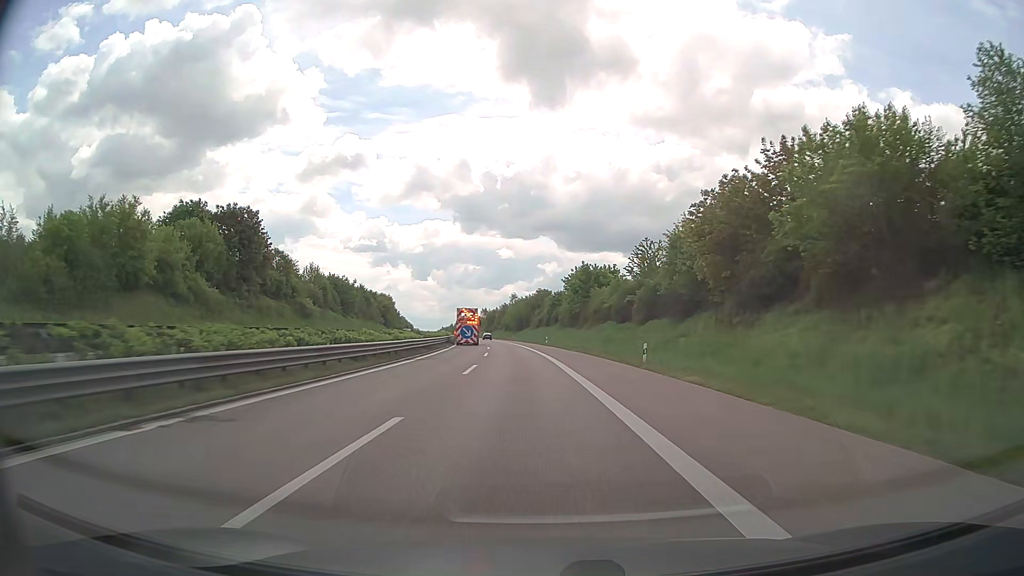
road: trunk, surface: asphalt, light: Day
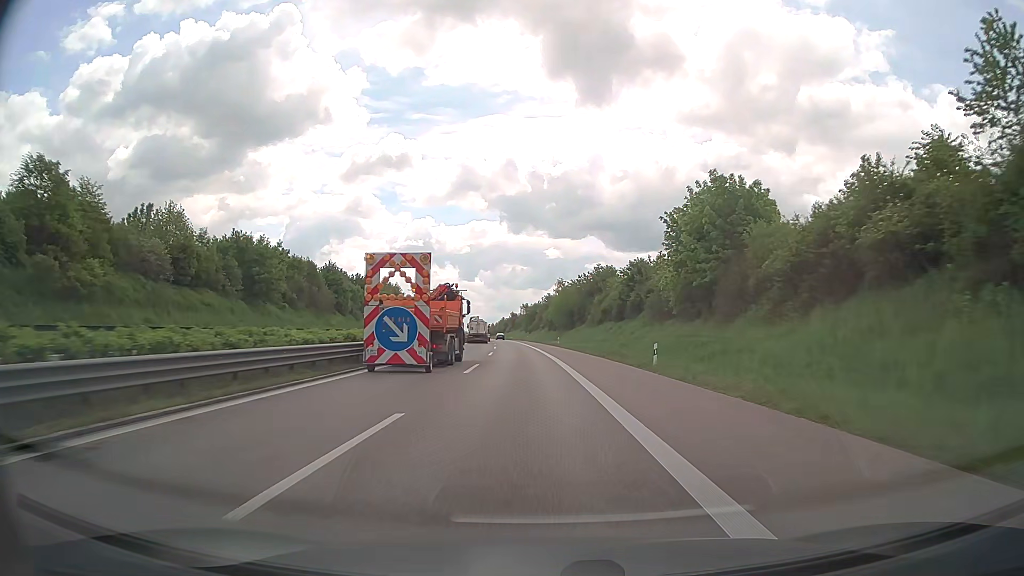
(-2.1, +53.7) m; -4°
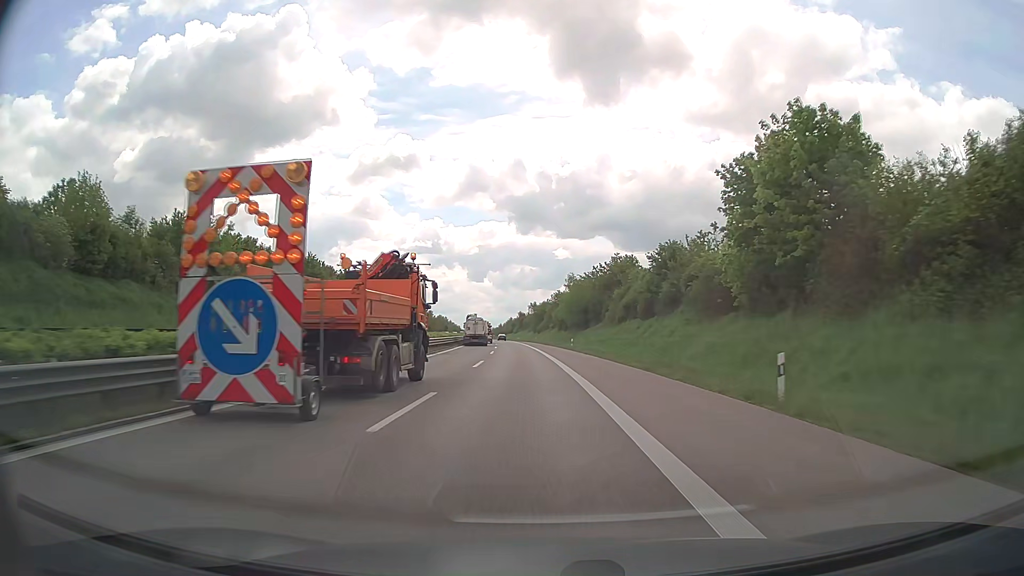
(-0.1, +13.5) m; -1°
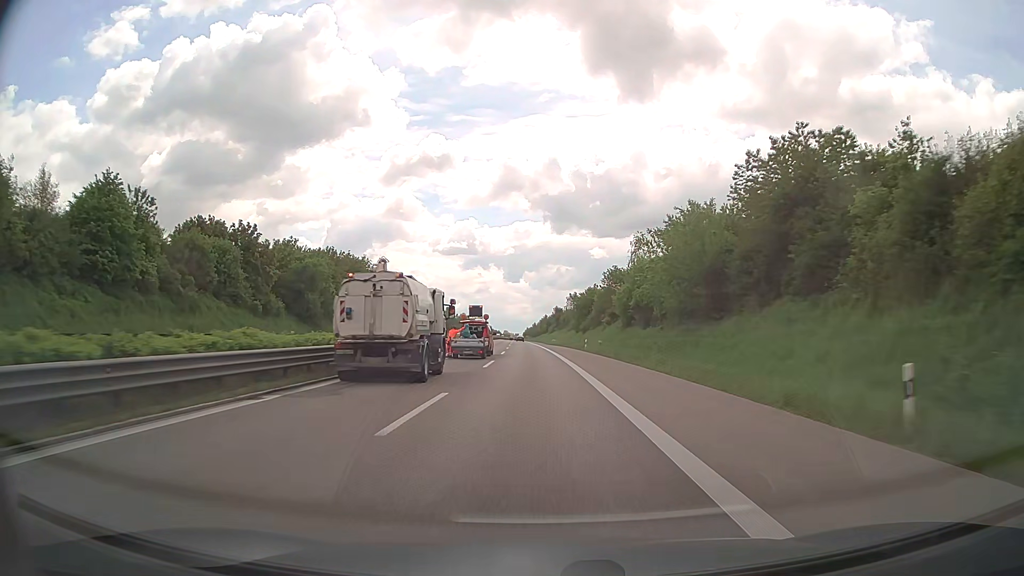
(-1.8, +54.4) m; -3°
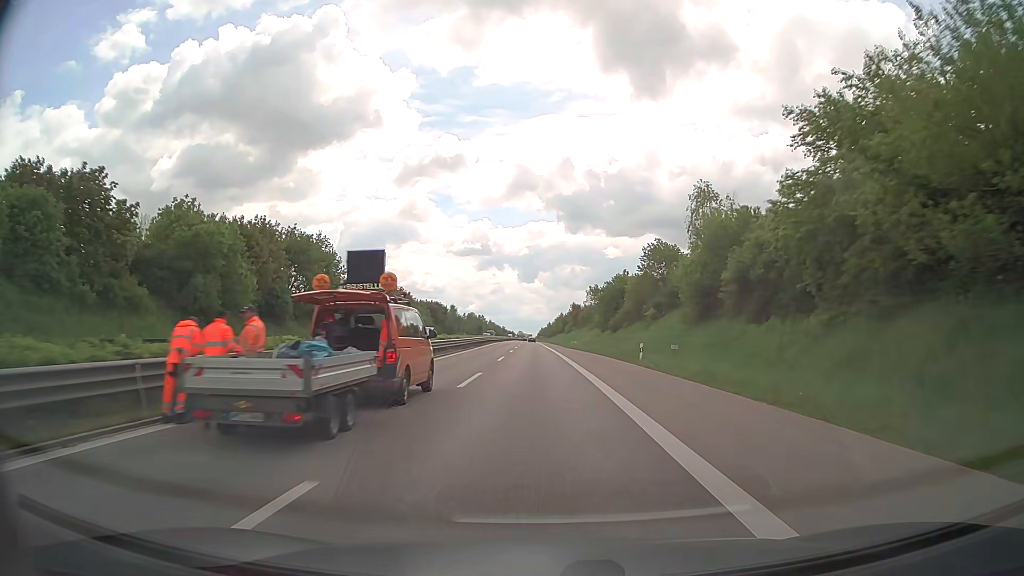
(-0.3, +27.6) m; -1°
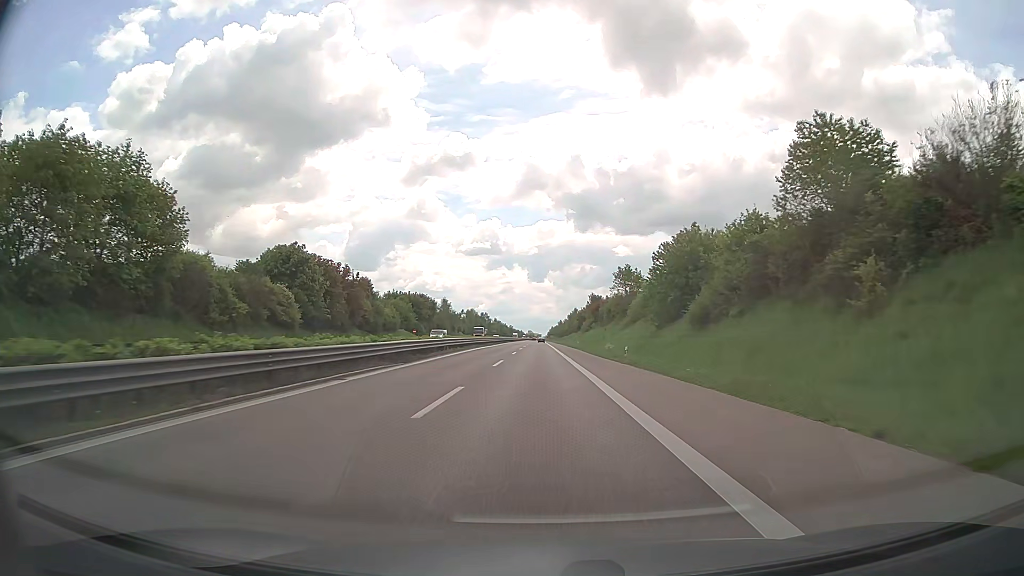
(-0.4, +42.5) m; -1°
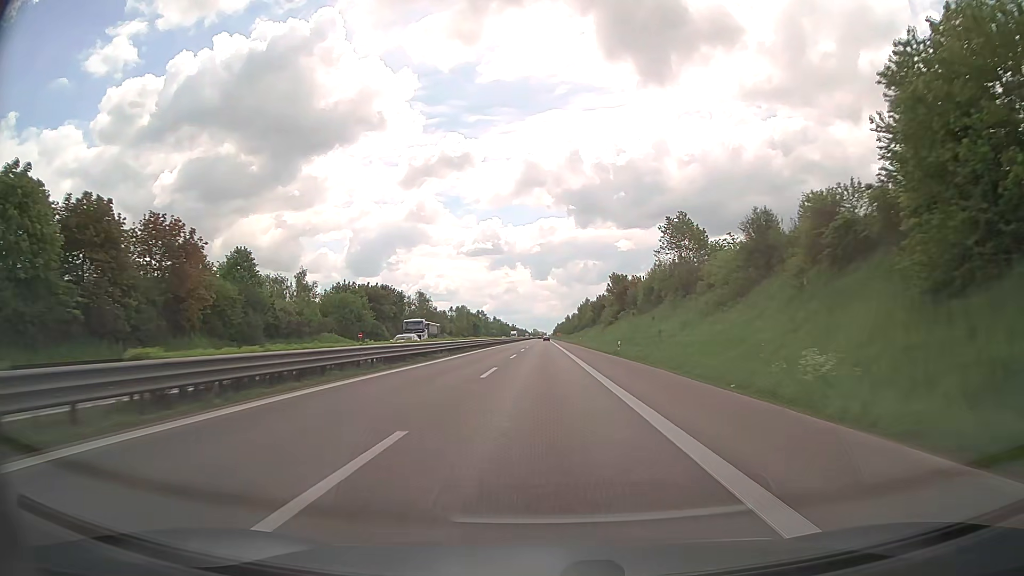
(-0.2, +44.4) m; 0°
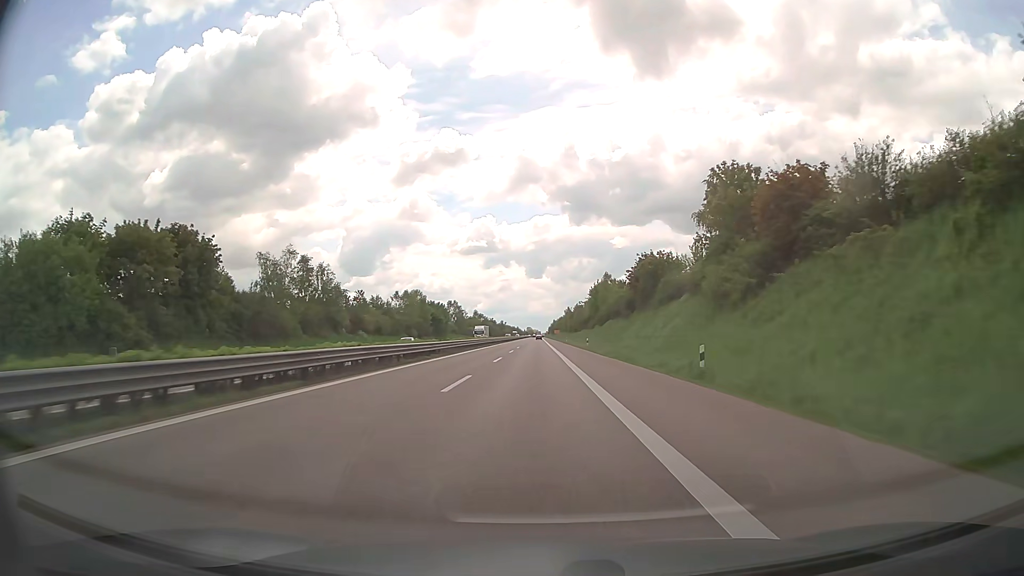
(+0.3, +76.9) m; 0°
(0, +10) (0, +20) (0, +30) (0, +40) (0, +50) (0, +60) (0, +70) (0, +80) (-1, +90) (-1, +100) m
